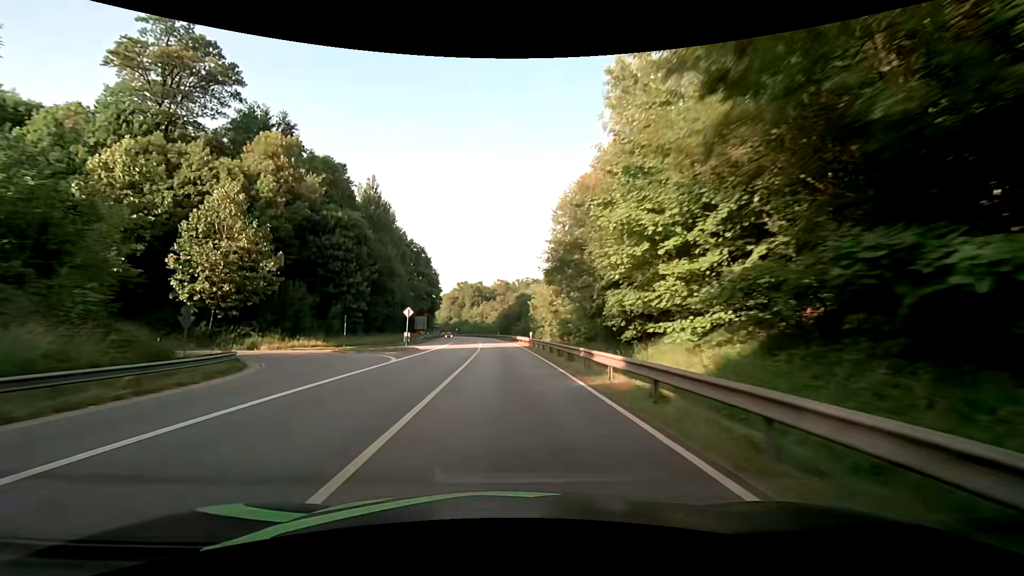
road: primary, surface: asphalt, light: Day
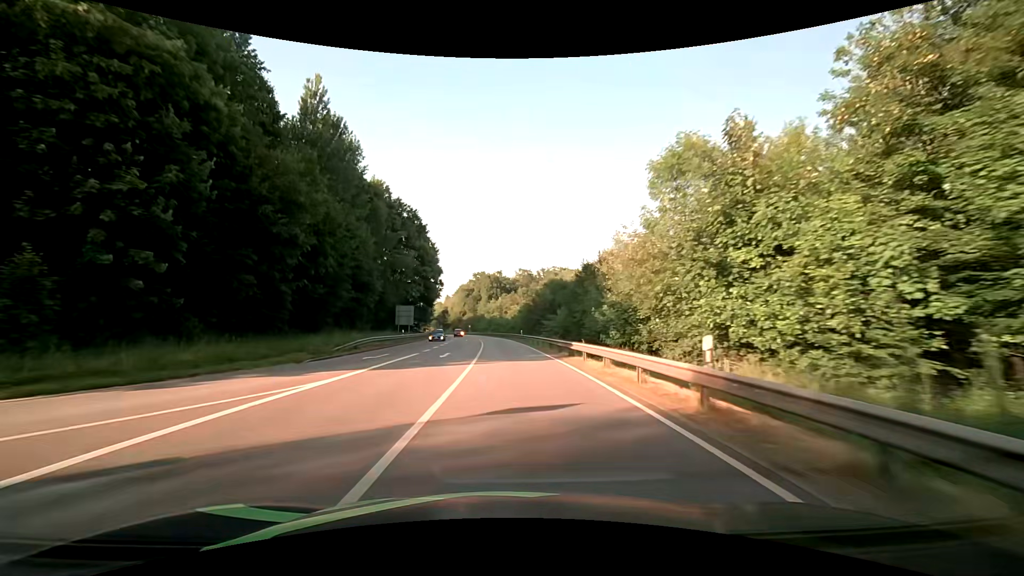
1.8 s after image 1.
(-0.4, +37.2) m; -2°
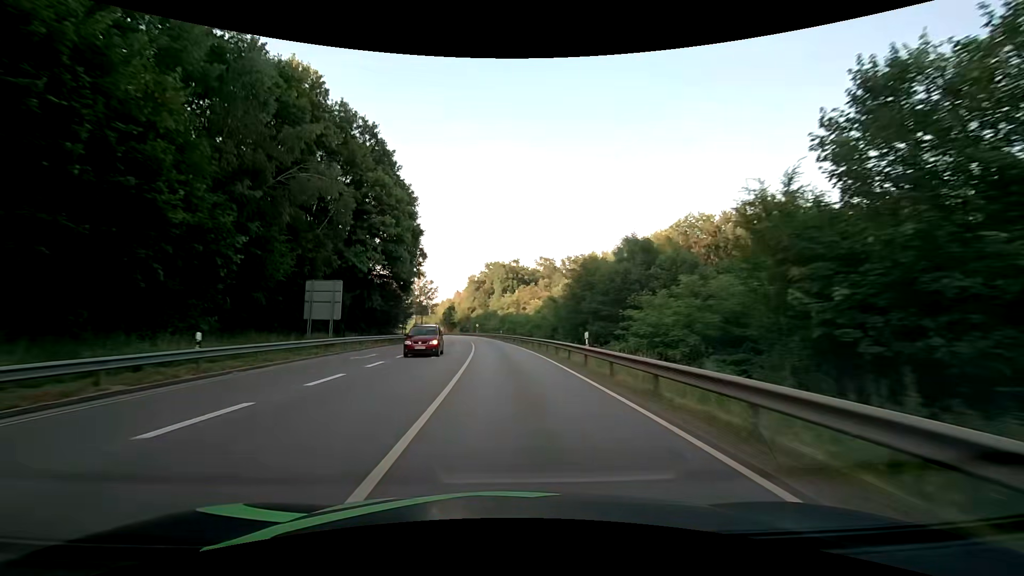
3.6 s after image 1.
(-0.7, +37.9) m; -2°
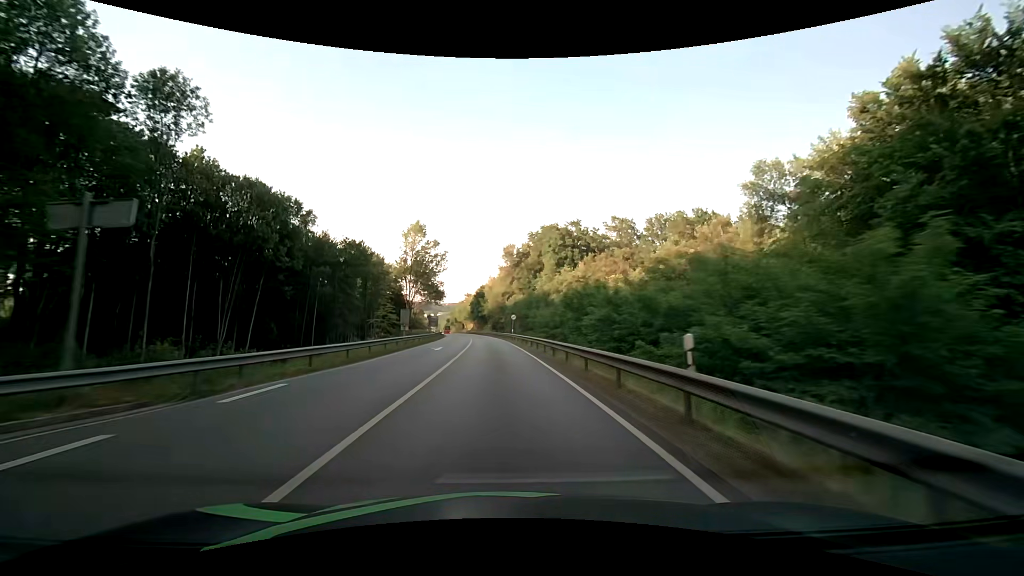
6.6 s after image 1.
(-2.6, +63.1) m; -5°
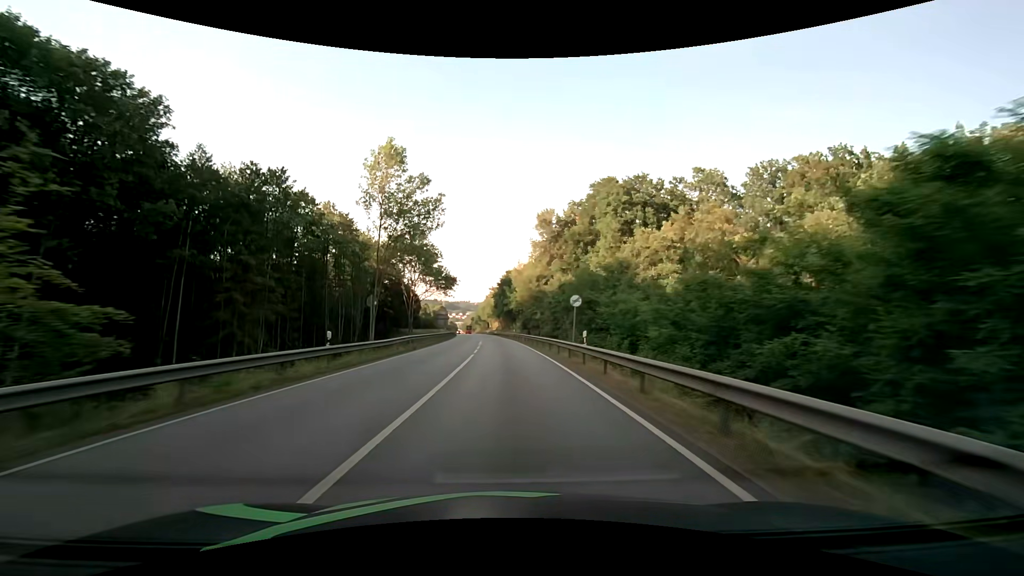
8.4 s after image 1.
(-1.2, +36.4) m; -3°
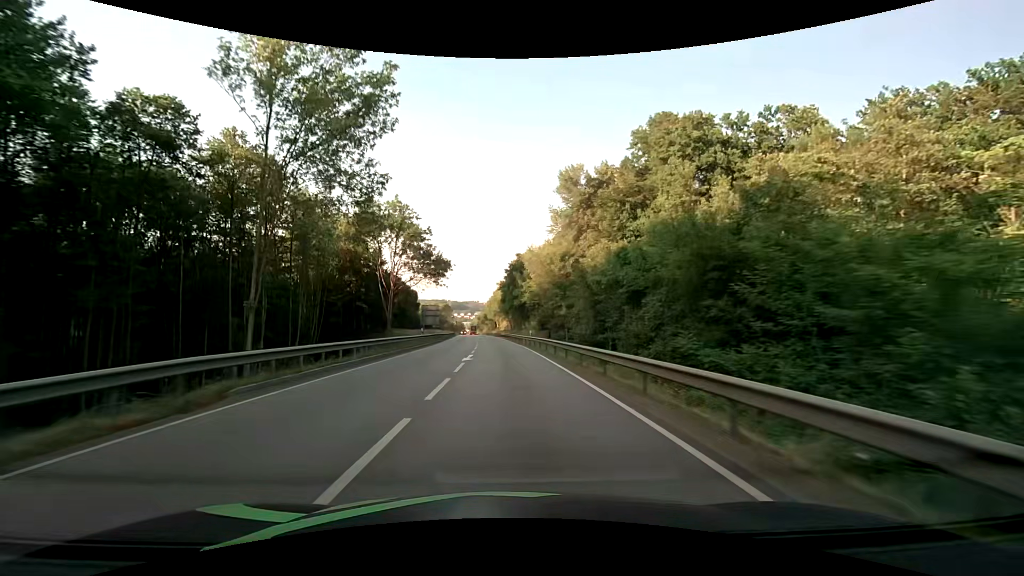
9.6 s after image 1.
(-0.2, +24.0) m; -1°
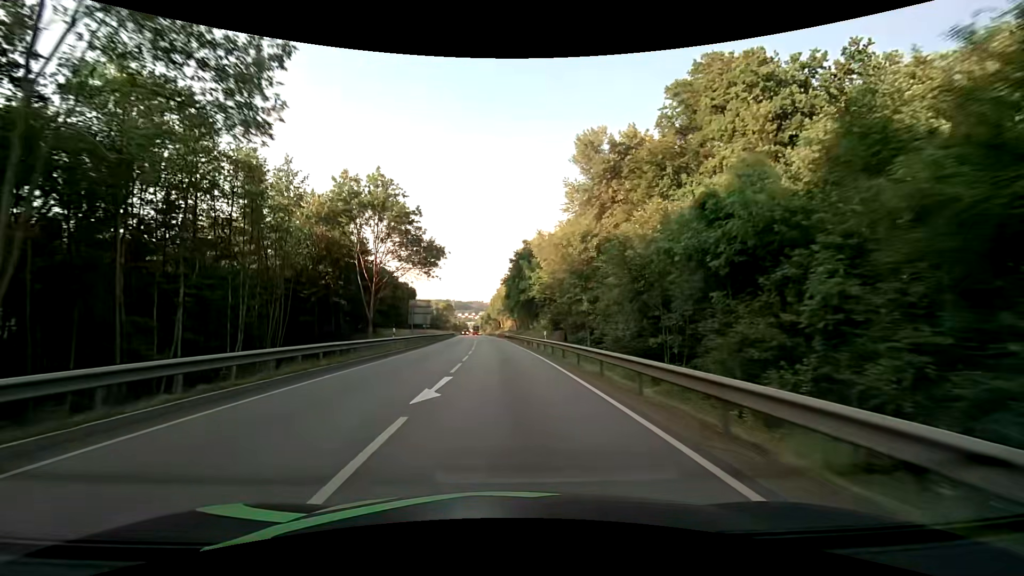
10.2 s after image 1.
(-0.1, +12.0) m; -1°
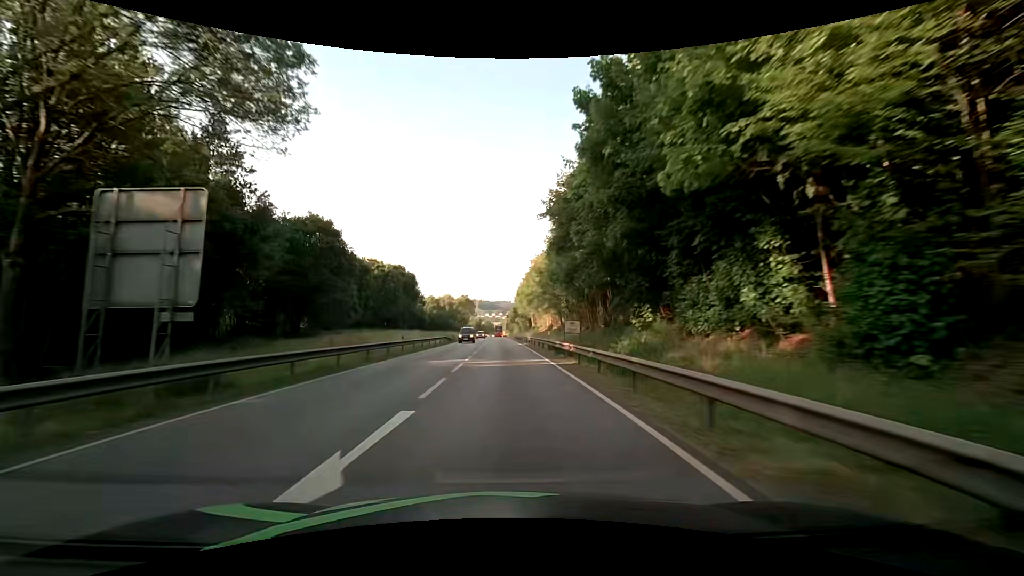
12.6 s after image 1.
(-1.1, +47.8) m; -3°
(0, +10) (0, +20) (0, +30) (-1, +40) (-1, +50) (-1, +60) (-1, +70) (-2, +80) (-2, +90) (-2, +100) m
